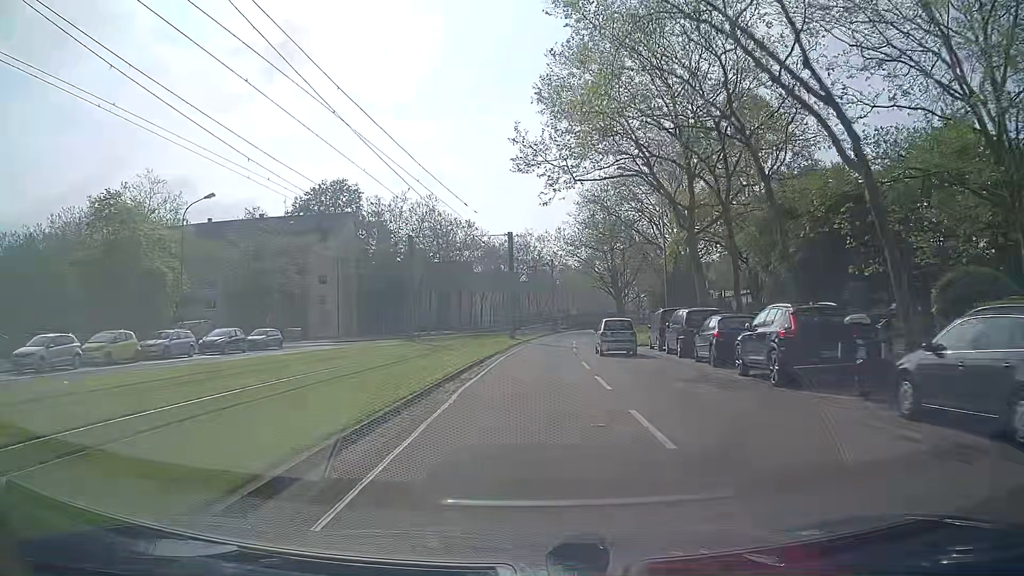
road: tertiary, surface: asphalt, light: Day
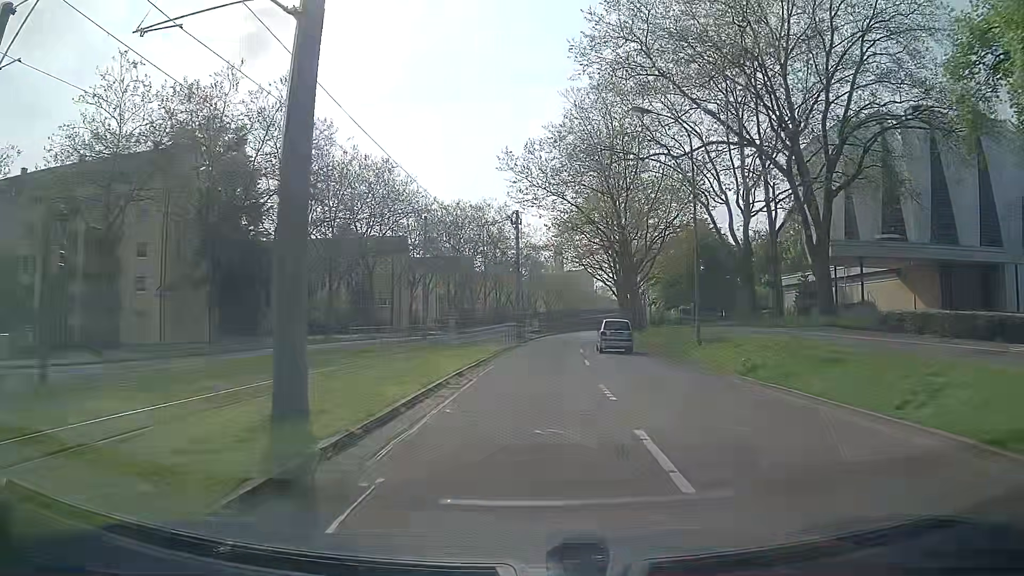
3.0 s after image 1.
(+1.4, +38.4) m; +3°
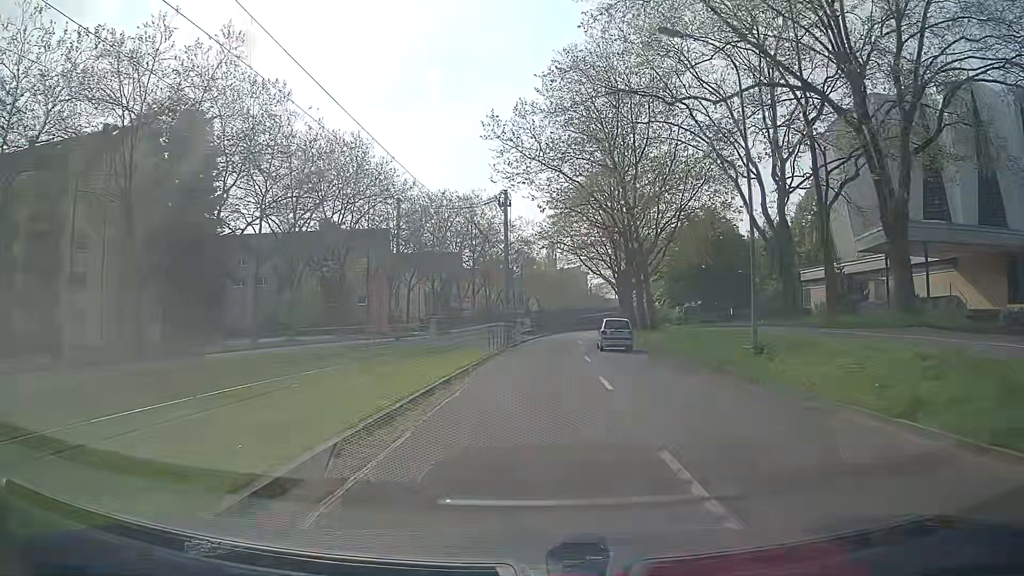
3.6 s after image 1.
(0.0, +7.6) m; +1°
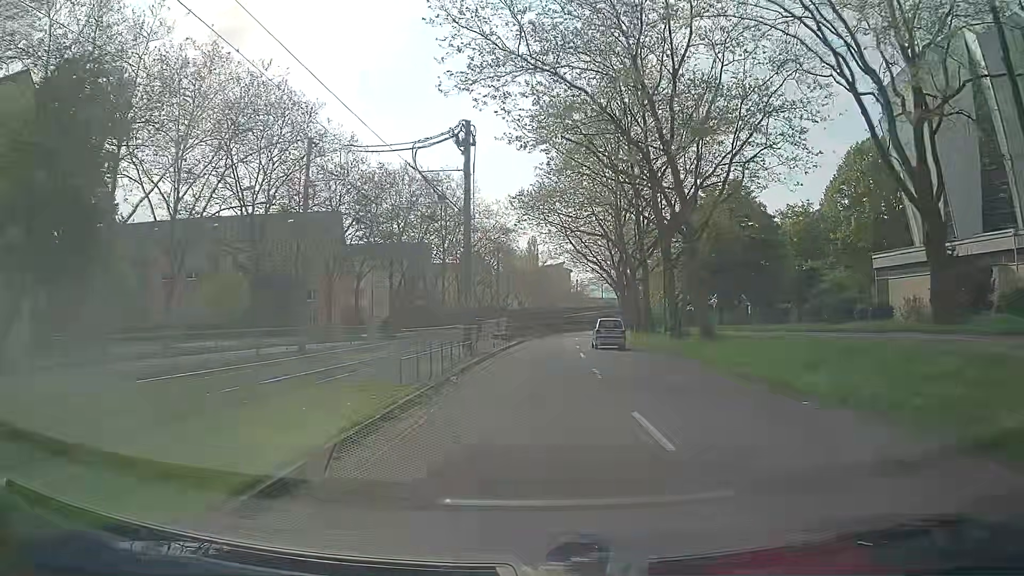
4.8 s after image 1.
(+0.2, +15.3) m; +1°
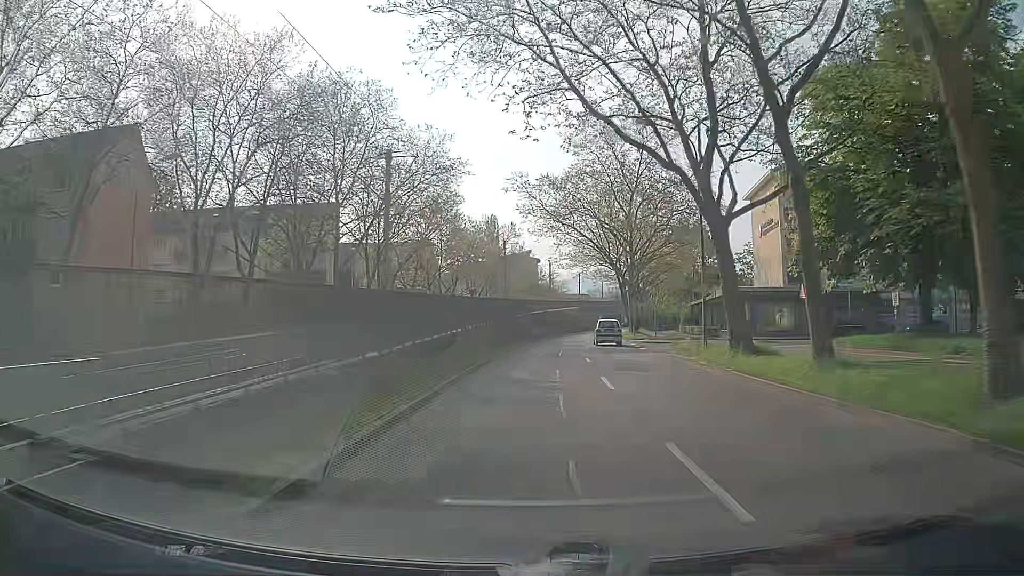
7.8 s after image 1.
(+1.0, +38.5) m; +3°
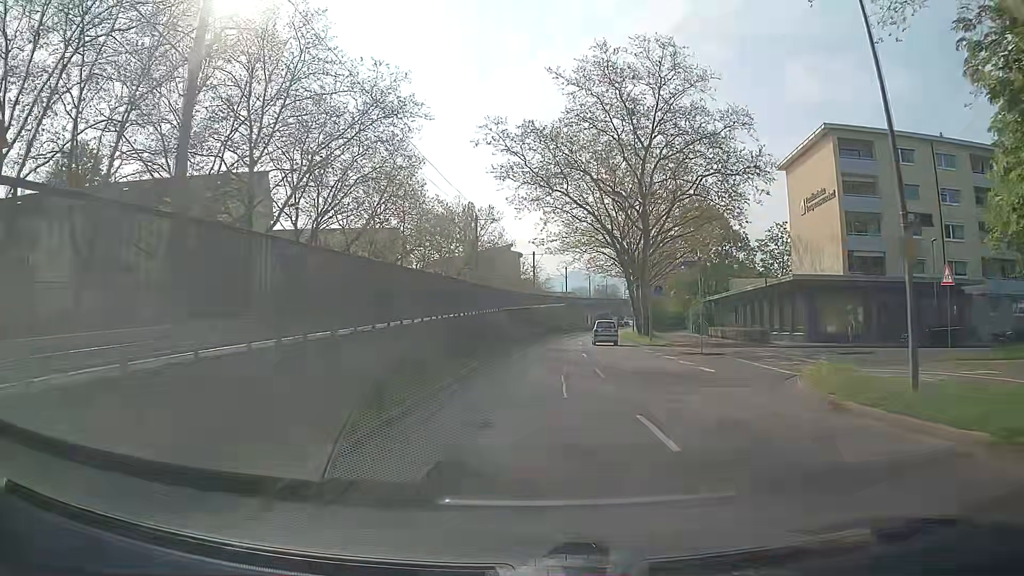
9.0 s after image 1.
(+0.3, +15.6) m; +2°
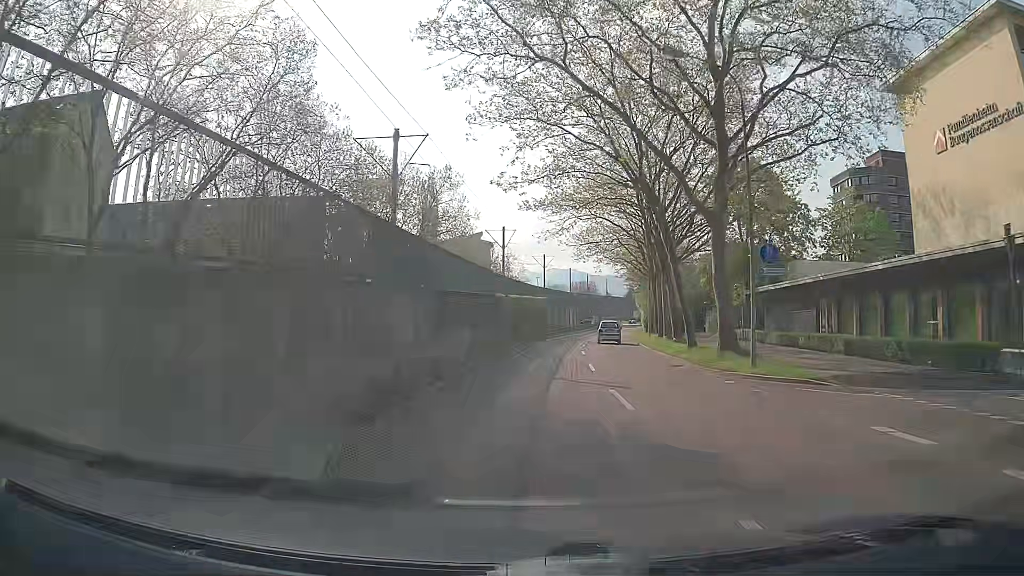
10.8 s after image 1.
(+0.2, +23.6) m; +2°
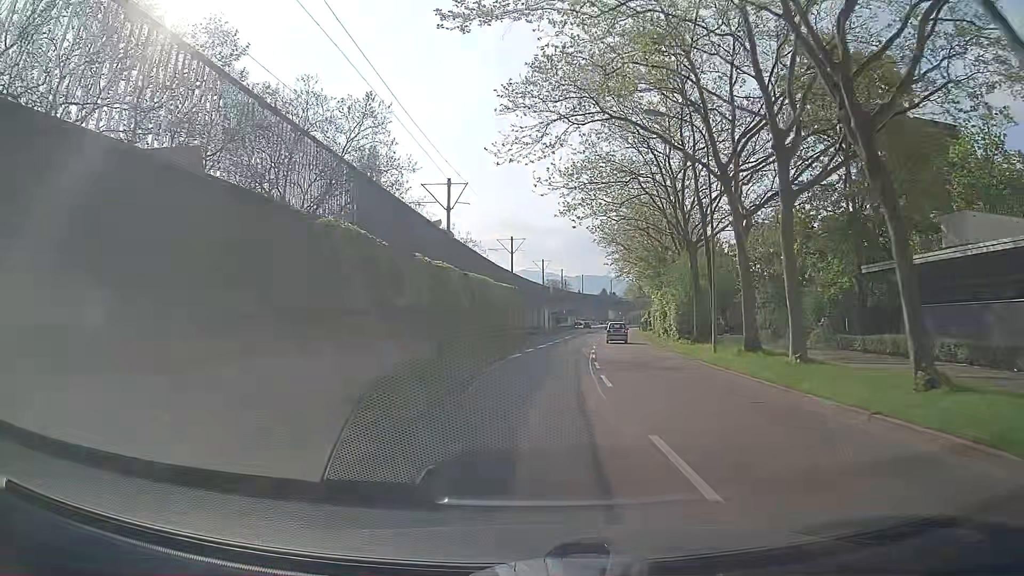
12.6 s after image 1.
(+0.4, +23.6) m; +2°
(0, +10) (0, +20) (+1, +30) (+1, +40) (+2, +50) (+3, +60) (+3, +70) (+4, +80) (+5, +90) (+6, +100) m
